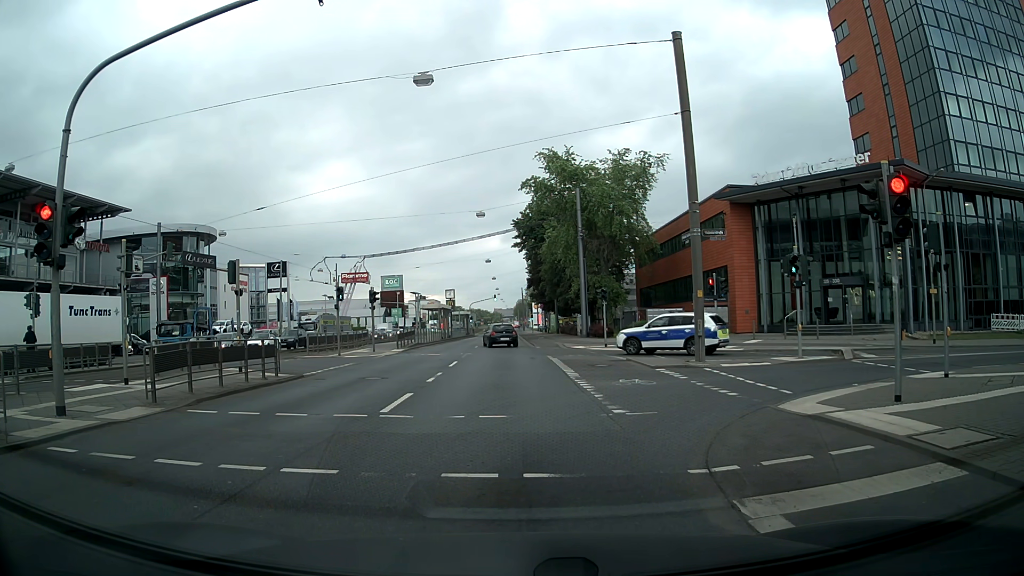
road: primary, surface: asphalt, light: Day
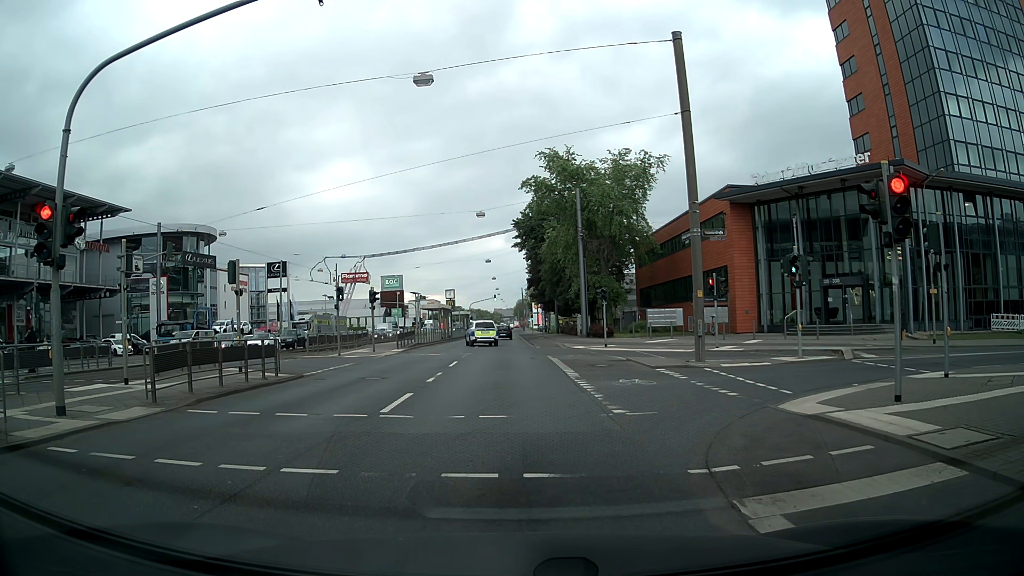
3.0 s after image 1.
(0.0, 0.0) m; 0°
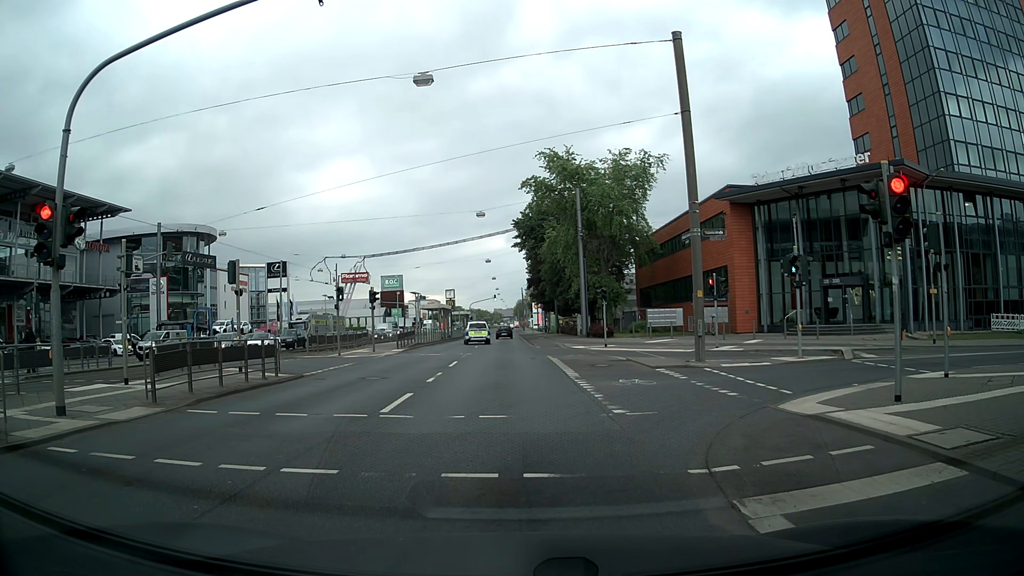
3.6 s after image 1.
(0.0, 0.0) m; 0°
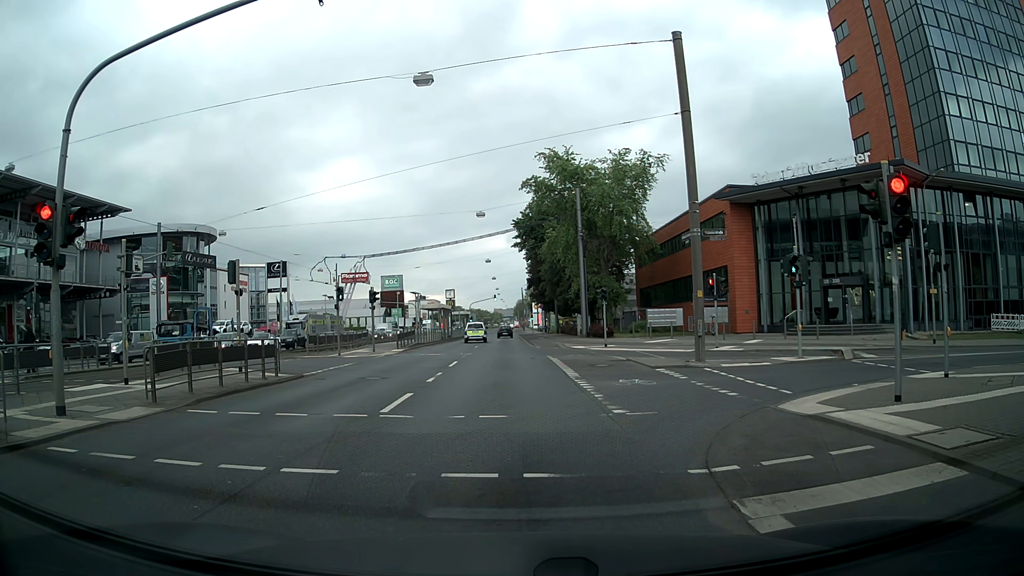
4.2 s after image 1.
(0.0, 0.0) m; 0°
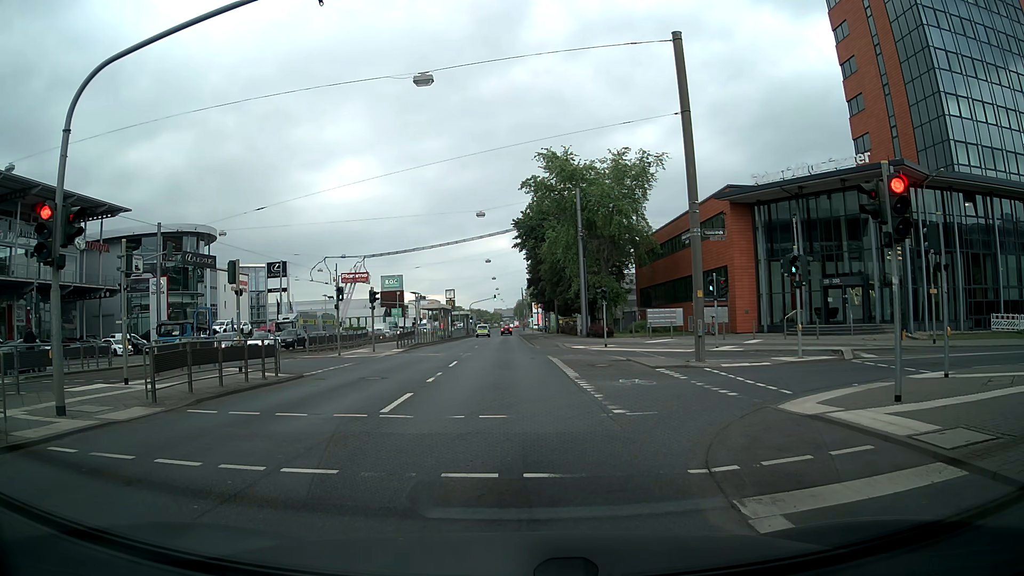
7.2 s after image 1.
(0.0, 0.0) m; 0°
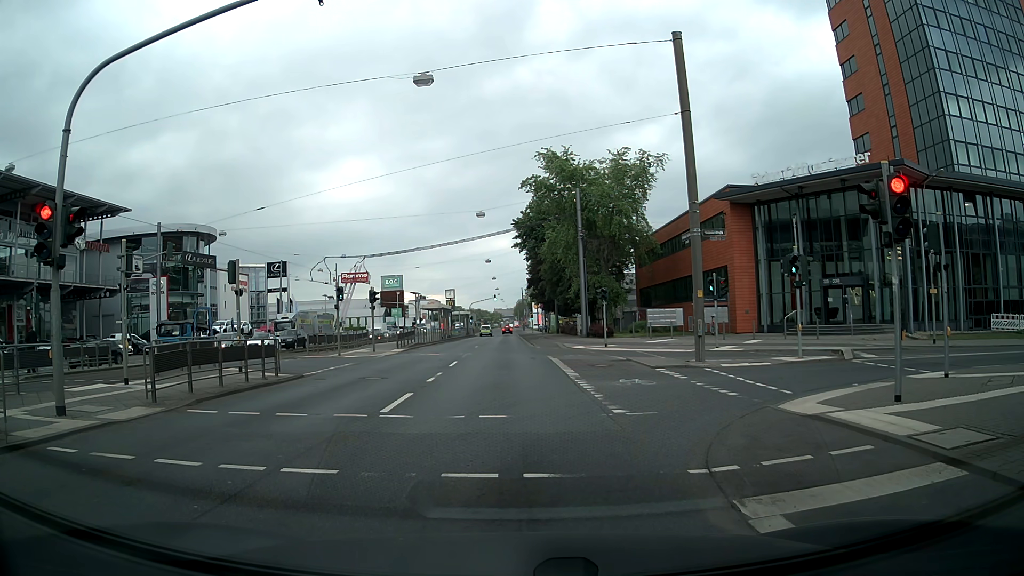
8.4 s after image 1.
(0.0, 0.0) m; 0°
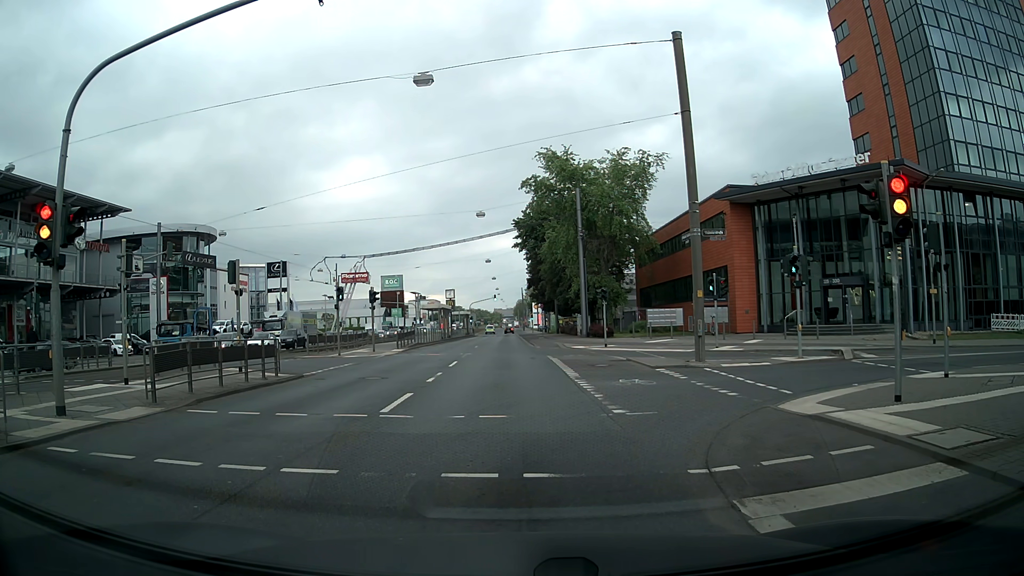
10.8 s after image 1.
(0.0, 0.0) m; 0°
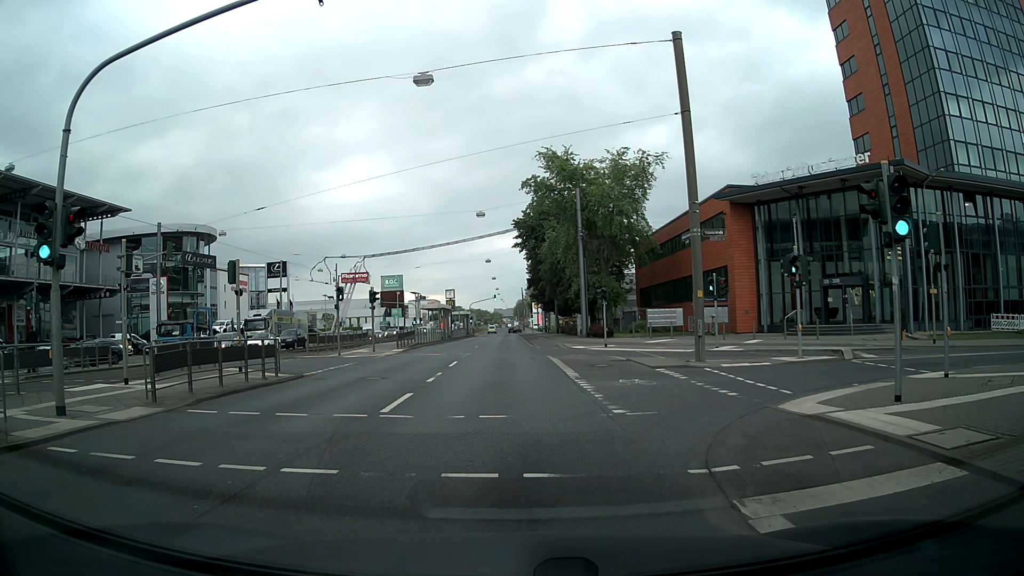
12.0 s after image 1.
(0.0, 0.0) m; 0°
